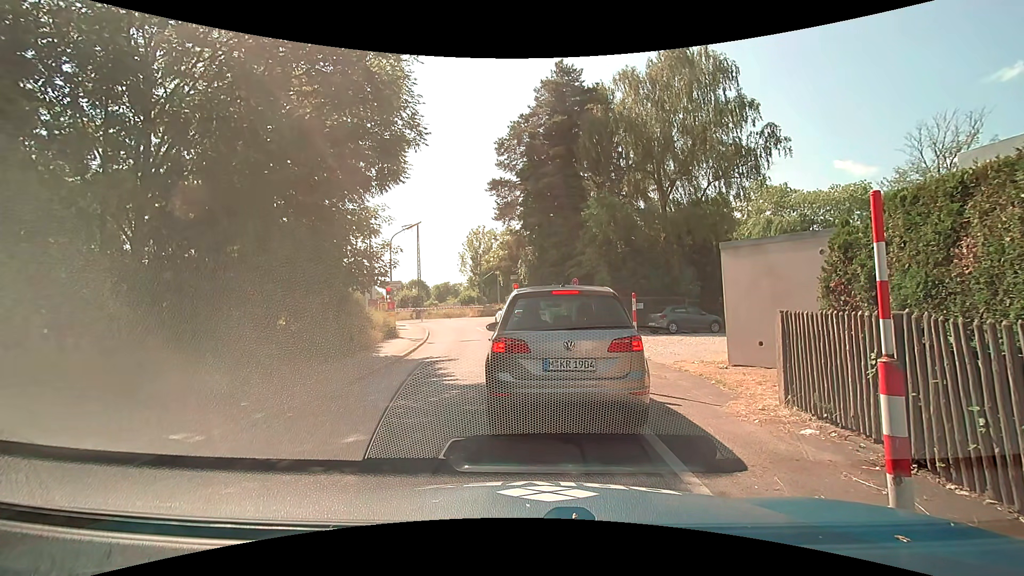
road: residential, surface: asphalt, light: Day
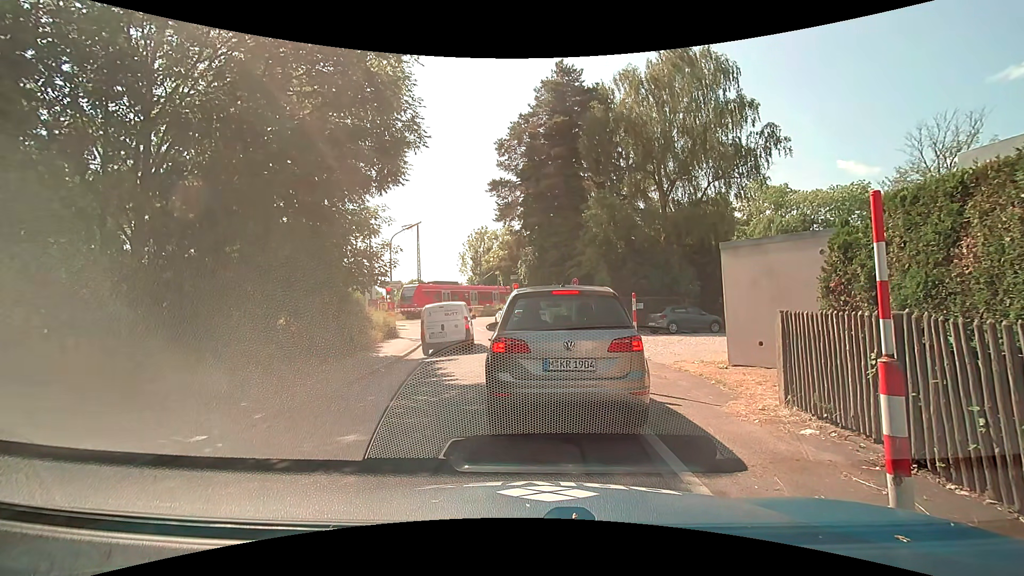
(0.0, 0.0) m; 0°
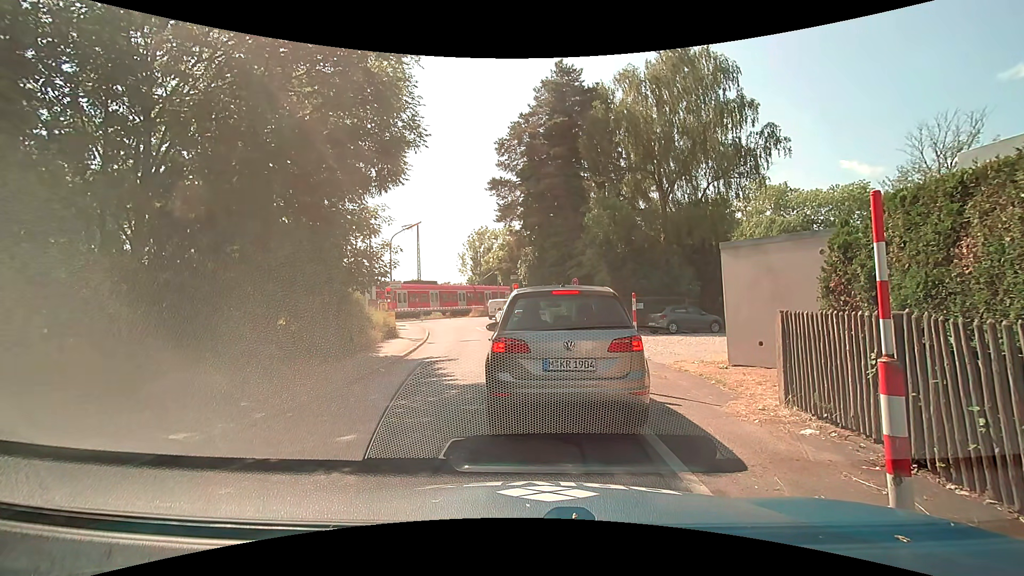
(0.0, 0.0) m; 0°
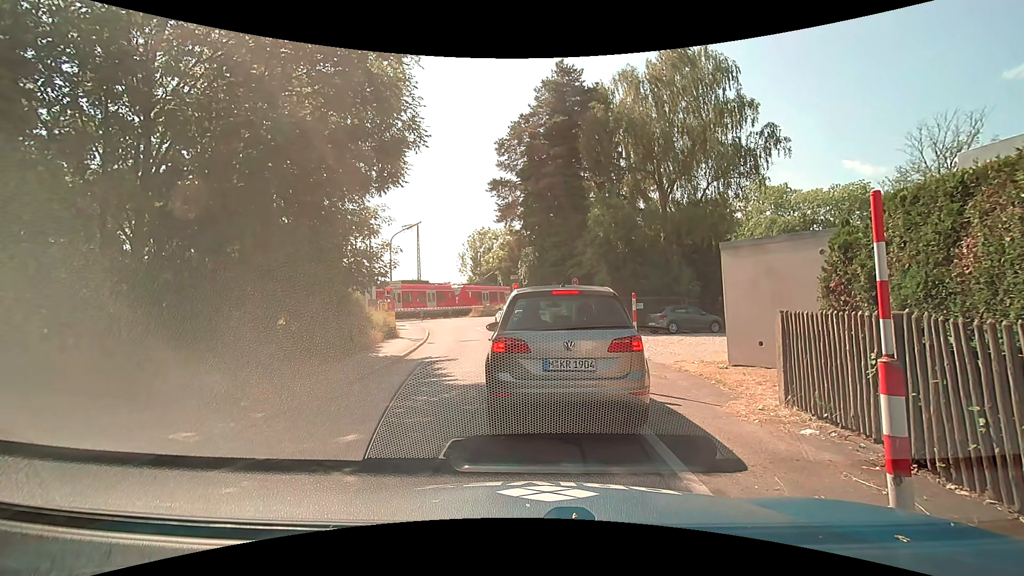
(0.0, 0.0) m; 0°
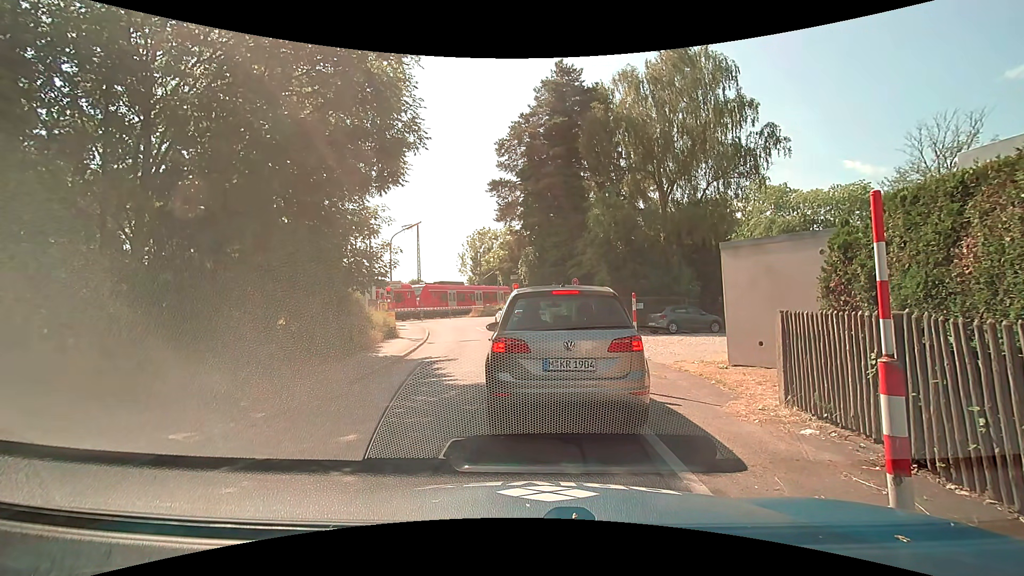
(0.0, 0.0) m; 0°
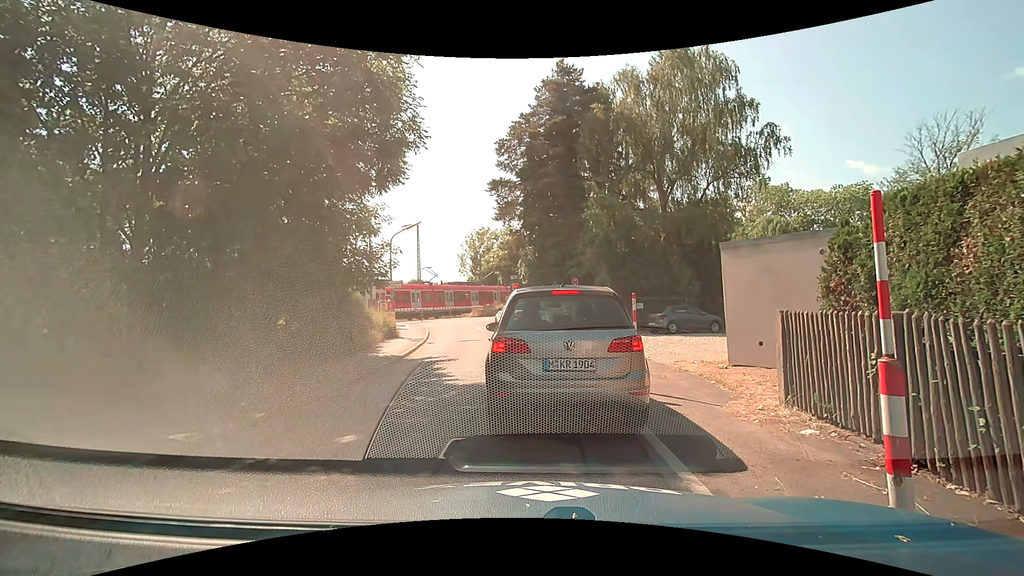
(0.0, 0.0) m; 0°
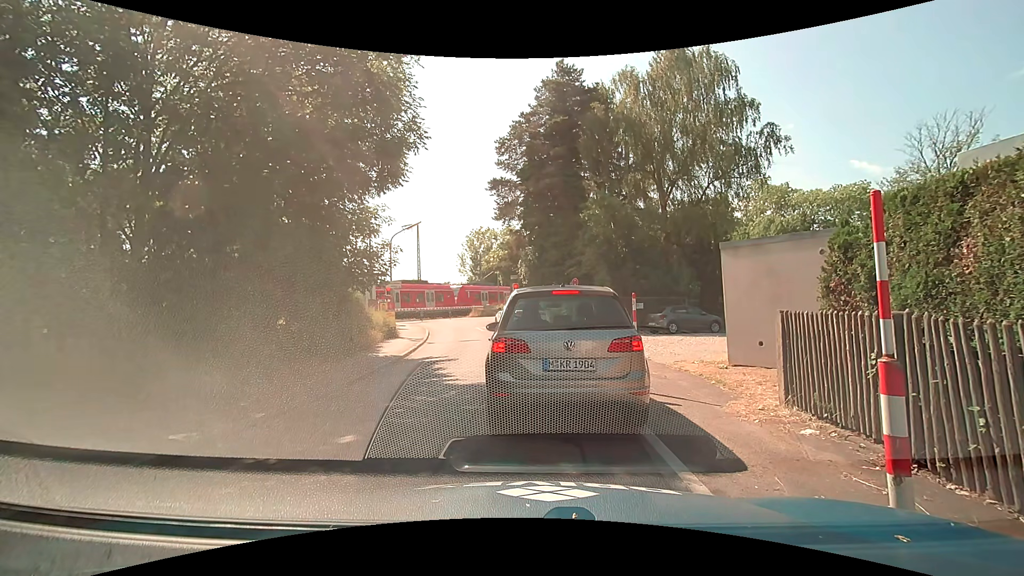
(0.0, 0.0) m; 0°
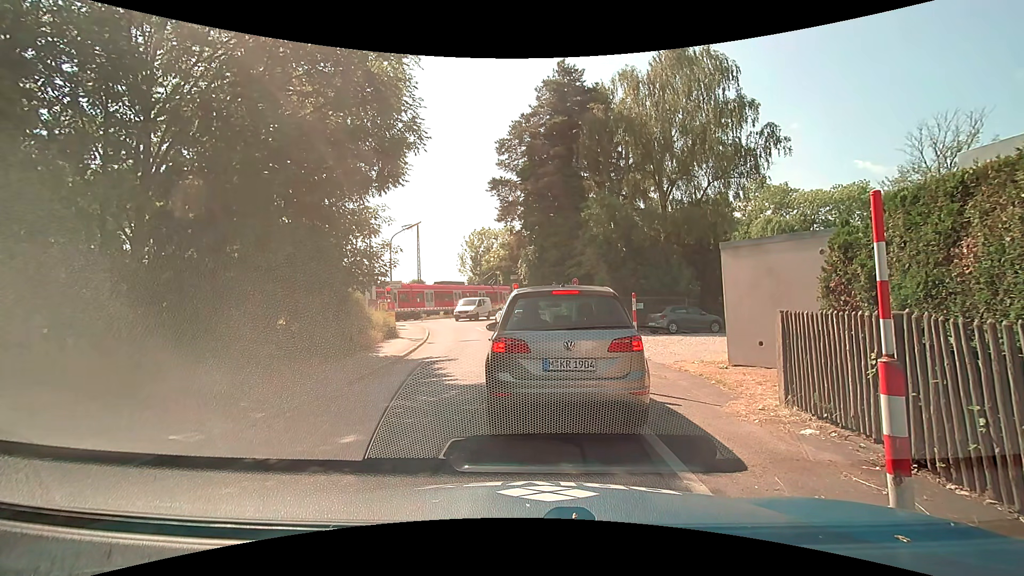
(0.0, 0.0) m; 0°
